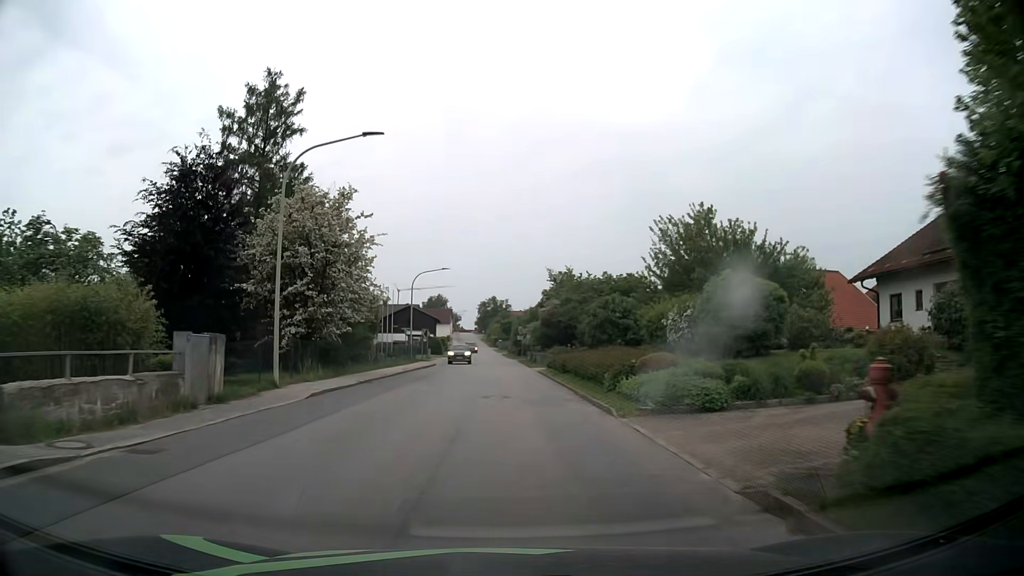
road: tertiary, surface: asphalt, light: Day
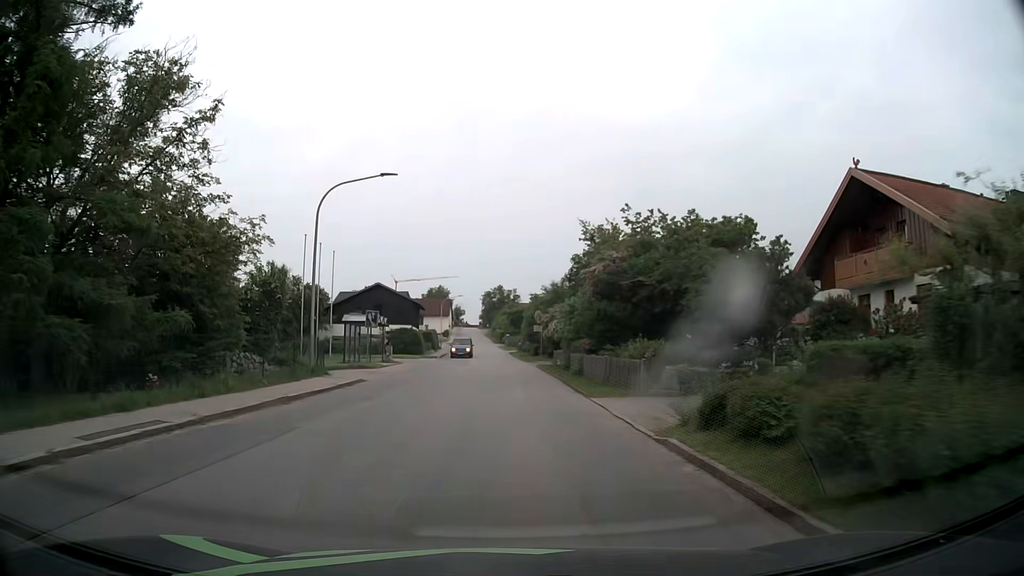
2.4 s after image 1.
(0.0, +28.9) m; 0°
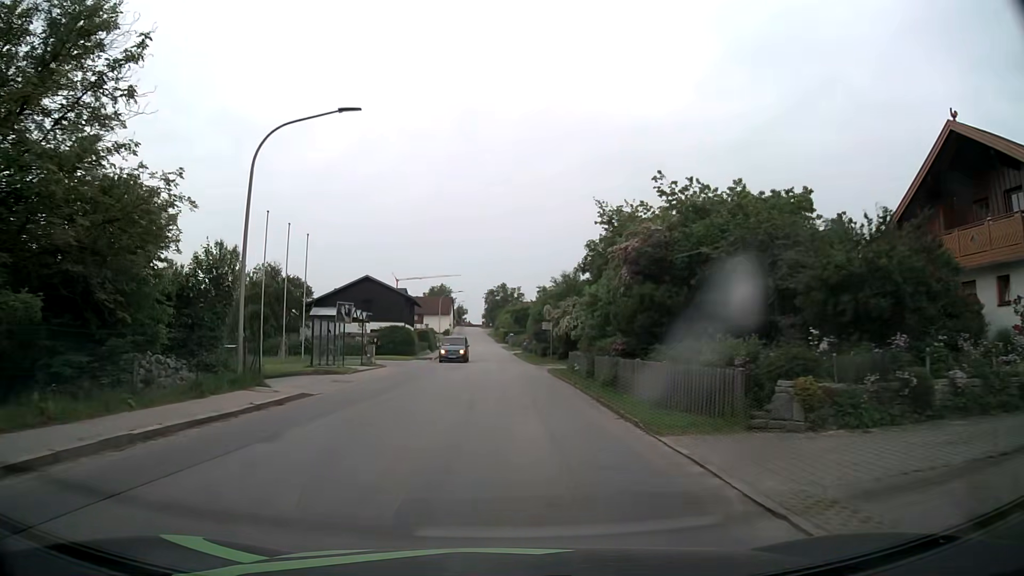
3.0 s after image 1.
(-0.1, +7.2) m; 0°
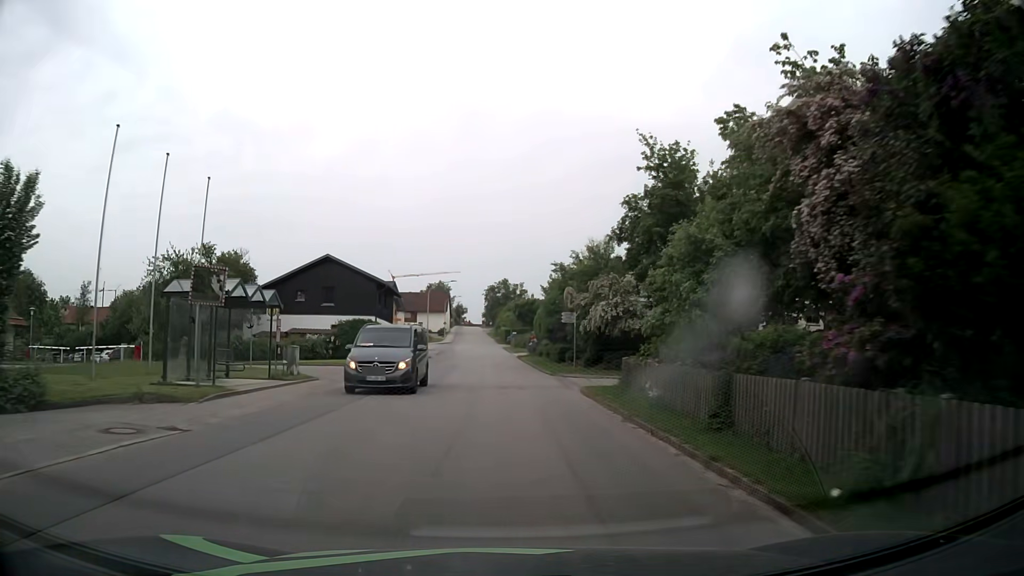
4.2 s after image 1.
(0.0, +14.3) m; 0°
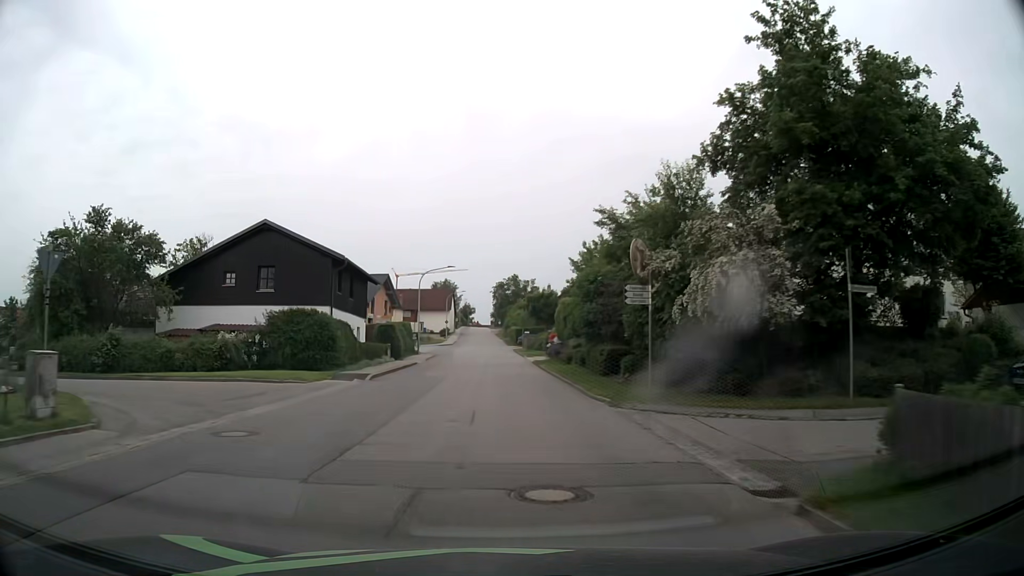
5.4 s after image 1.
(-0.1, +14.3) m; -1°
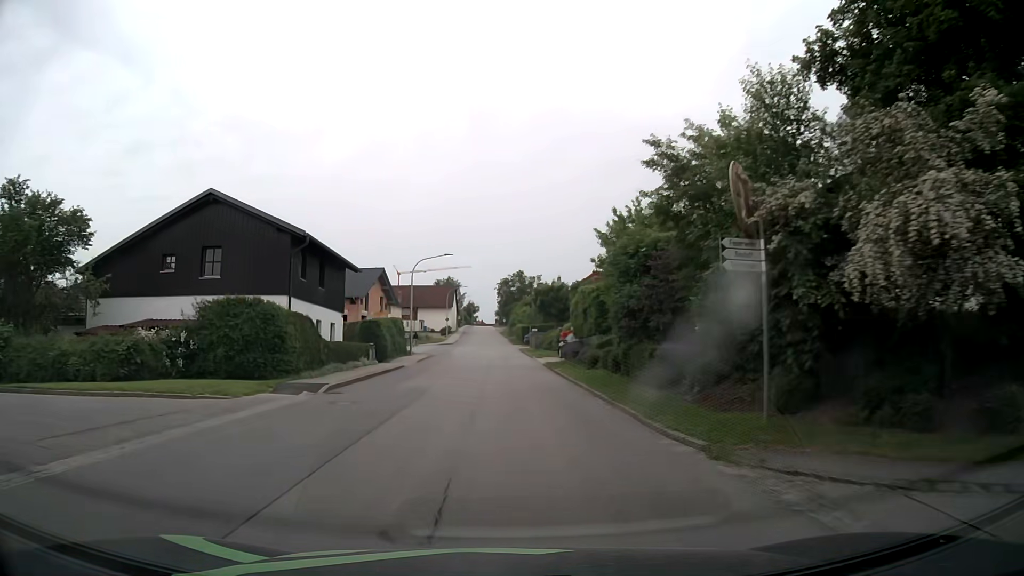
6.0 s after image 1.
(0.0, +7.1) m; 0°
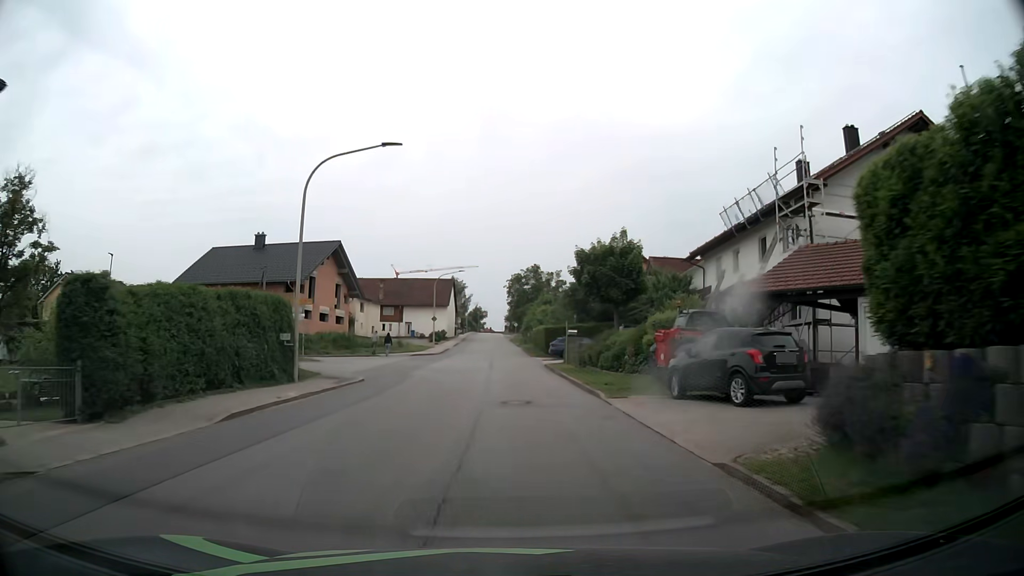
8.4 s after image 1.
(-0.1, +28.7) m; 0°
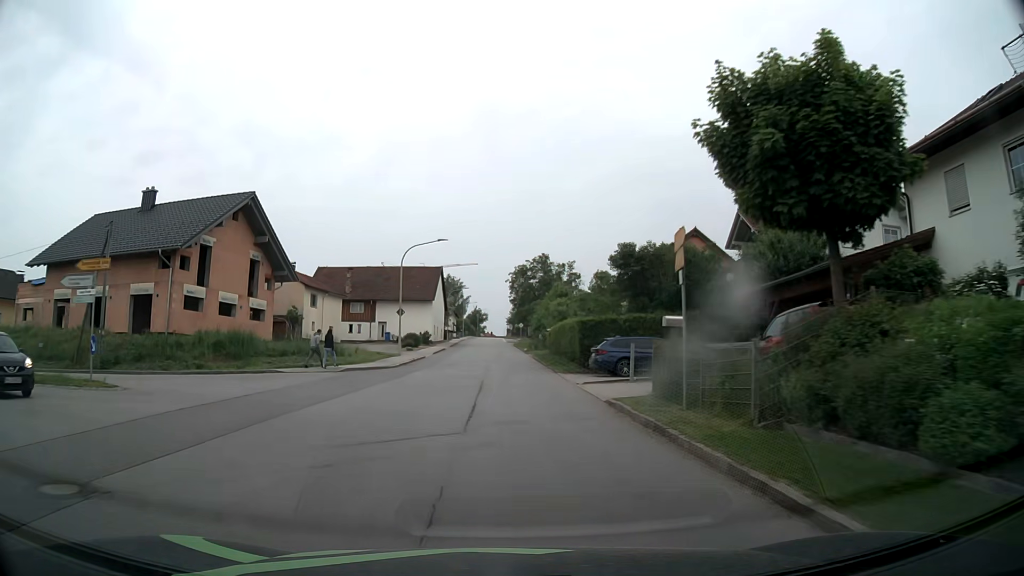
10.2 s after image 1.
(-0.1, +21.9) m; 0°
(0, +10) (0, +20) (0, +30) (0, +40) (-1, +50) (-1, +60) (-1, +70) (-1, +80) (-2, +90) (-2, +100) m
